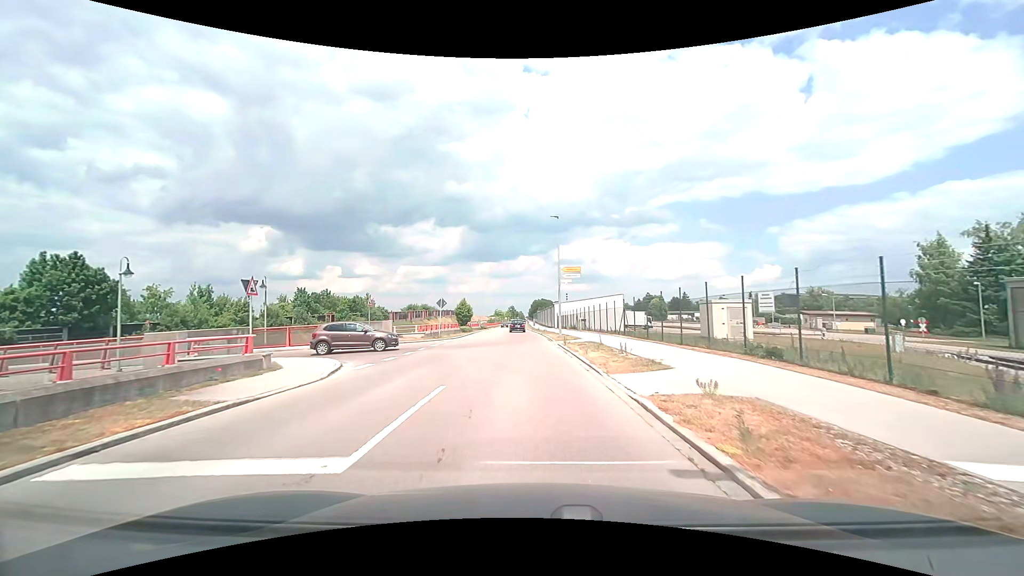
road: tertiary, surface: asphalt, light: Day
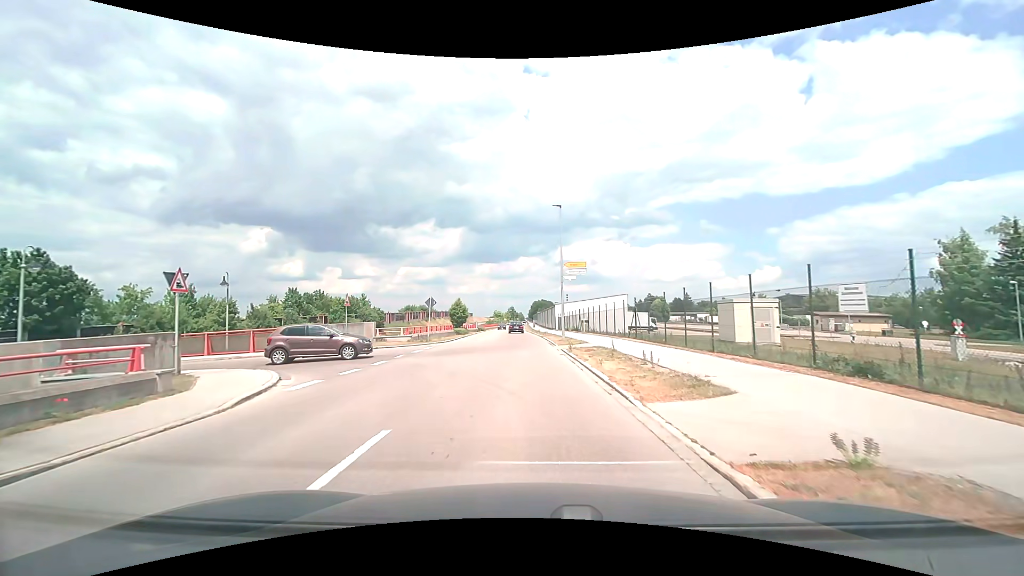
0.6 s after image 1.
(0.0, +3.8) m; 0°
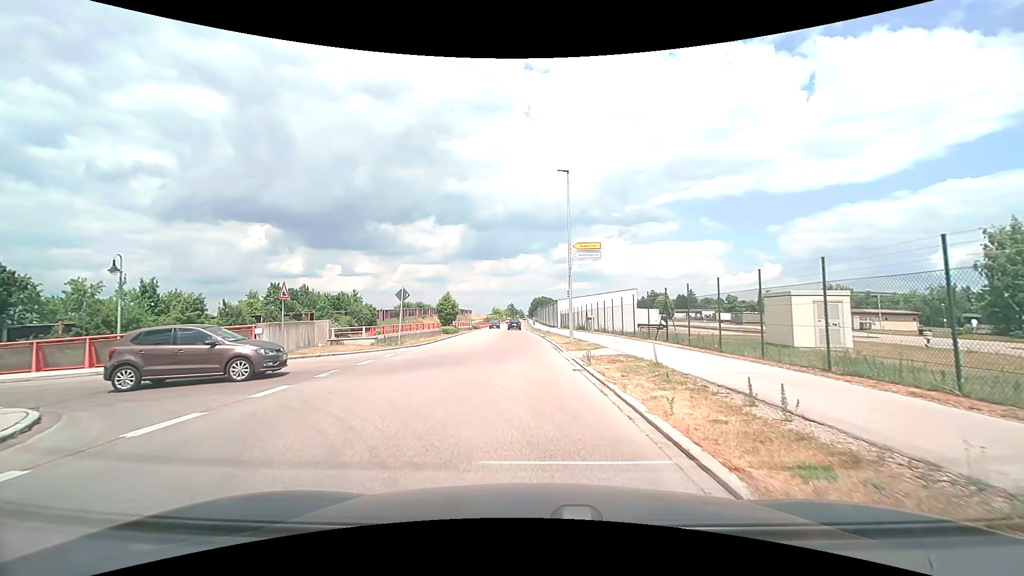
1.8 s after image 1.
(0.0, +6.9) m; 0°
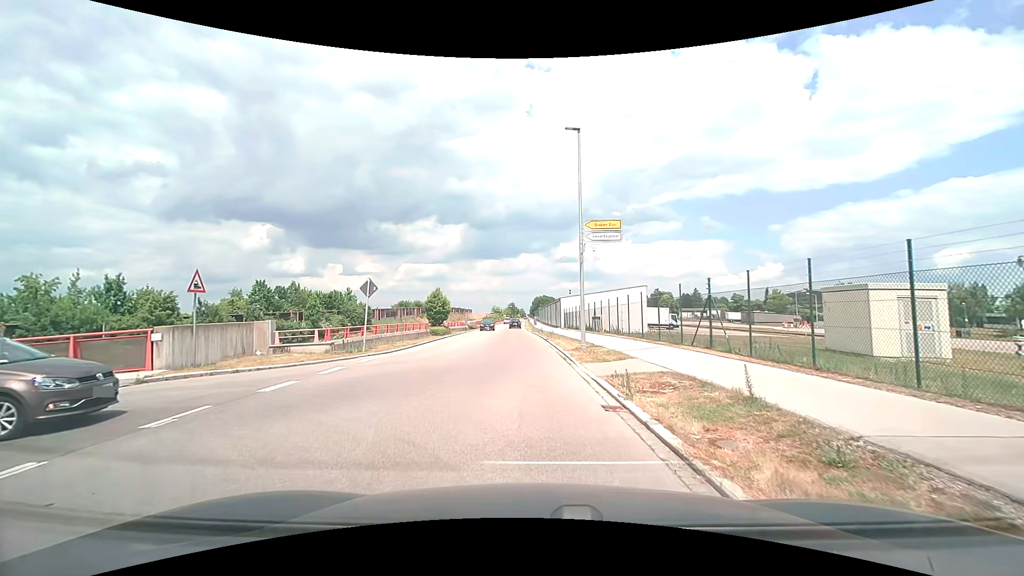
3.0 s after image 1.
(0.0, +5.3) m; 0°
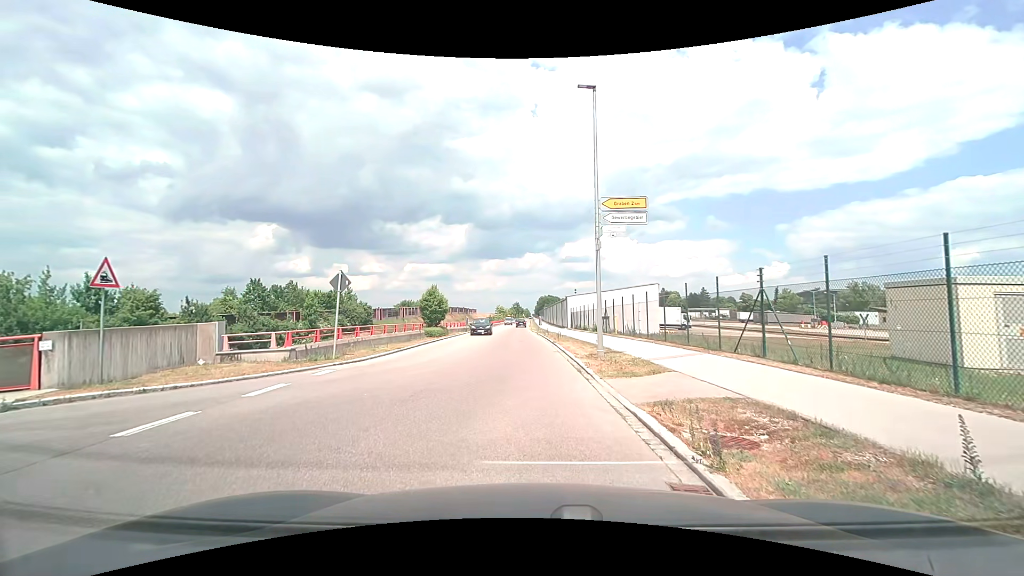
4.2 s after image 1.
(0.0, +3.4) m; -1°
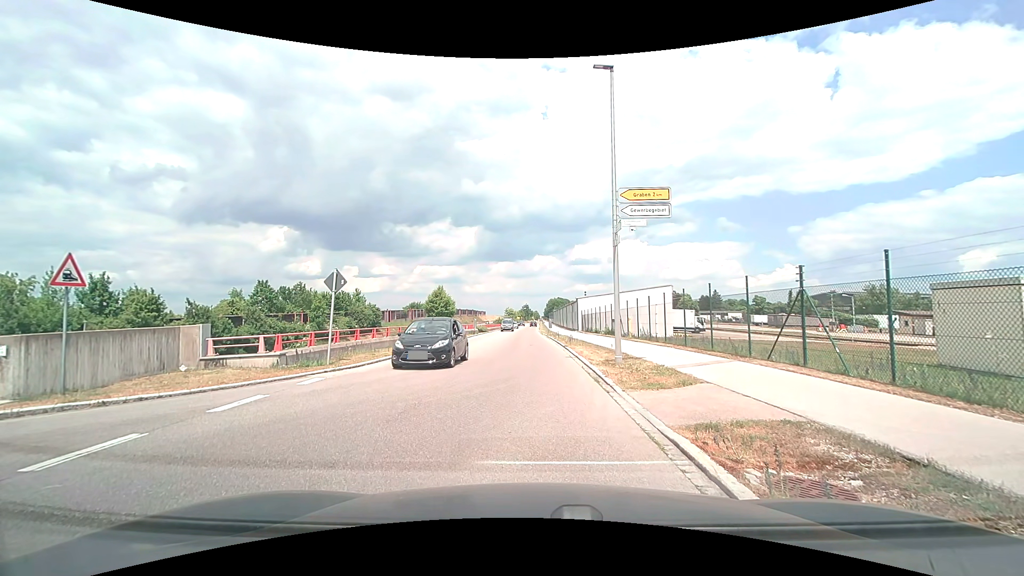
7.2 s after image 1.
(0.0, +1.4) m; +1°
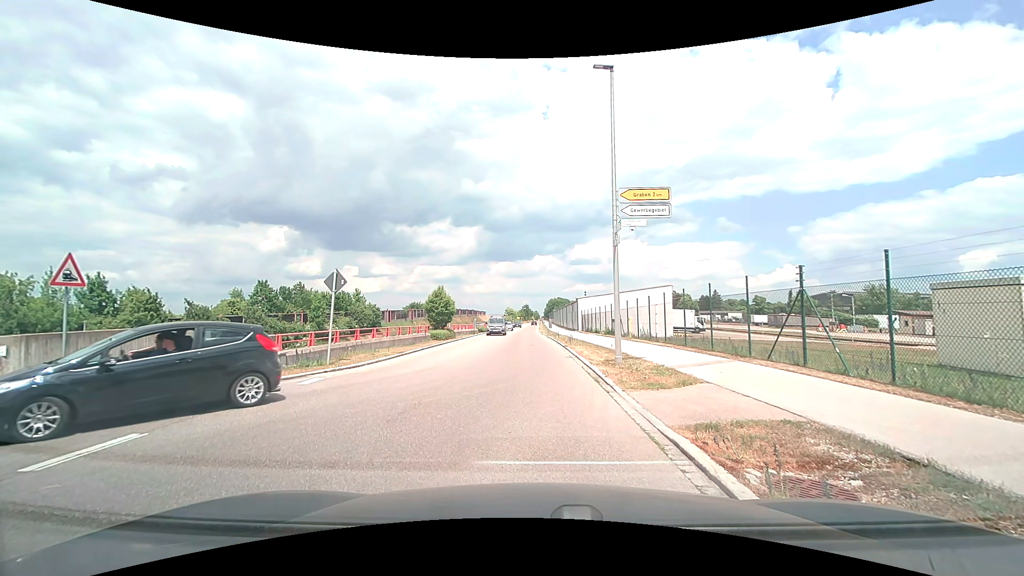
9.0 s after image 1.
(0.0, 0.0) m; 0°
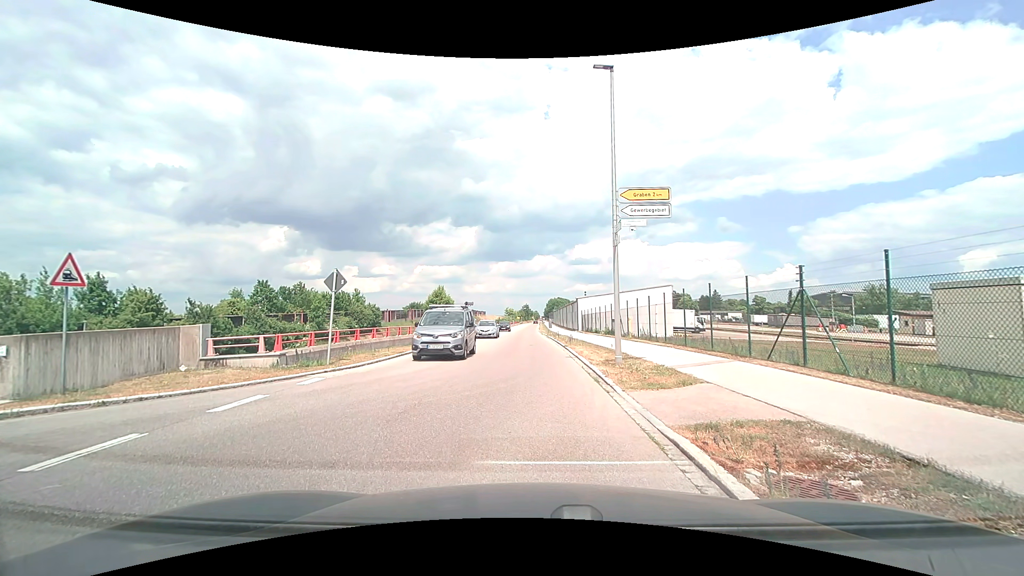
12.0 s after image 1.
(0.0, 0.0) m; 0°
